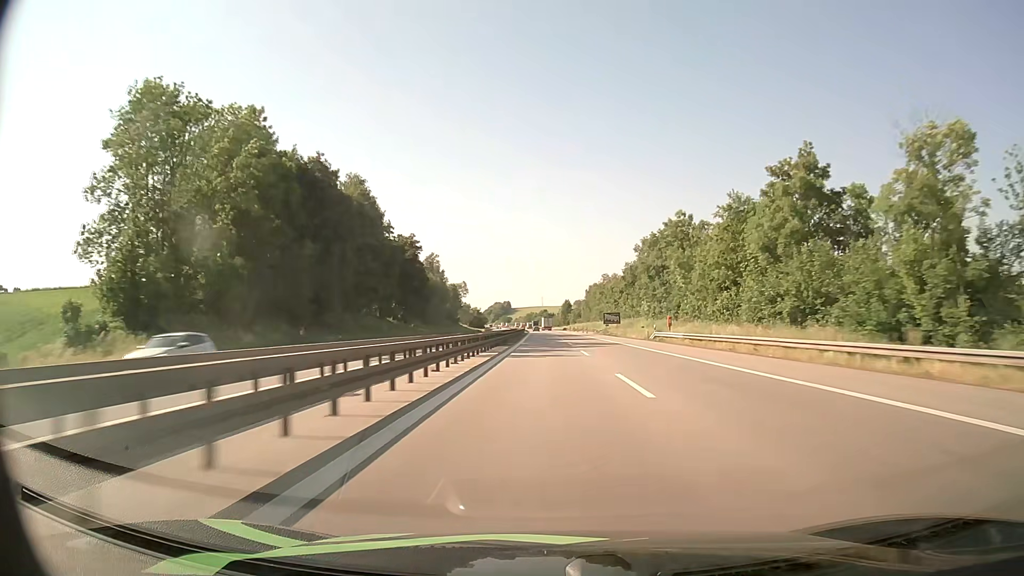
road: motorway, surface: asphalt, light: Day
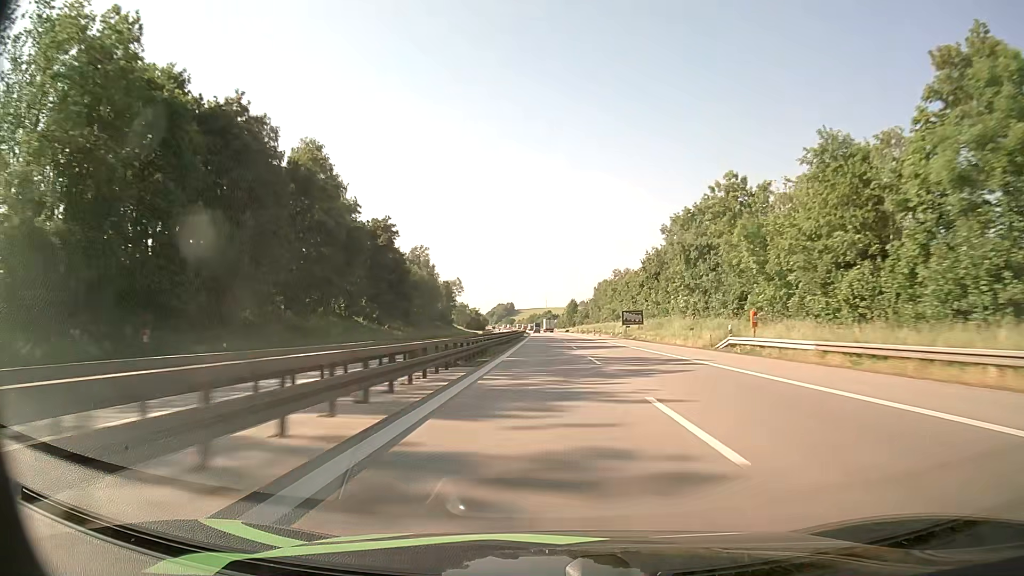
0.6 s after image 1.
(0.0, +24.1) m; 0°
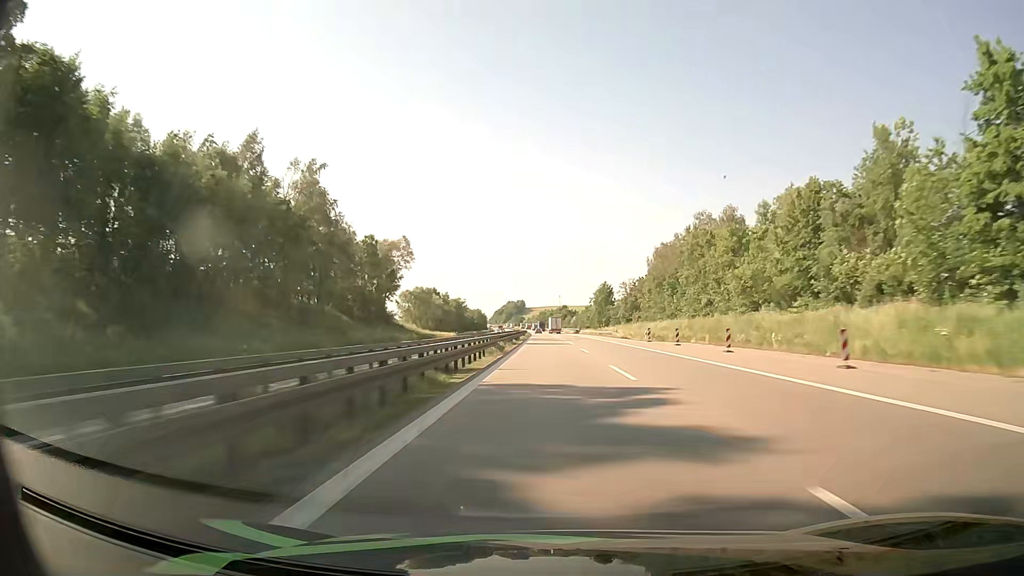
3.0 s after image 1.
(-1.2, +98.3) m; -1°
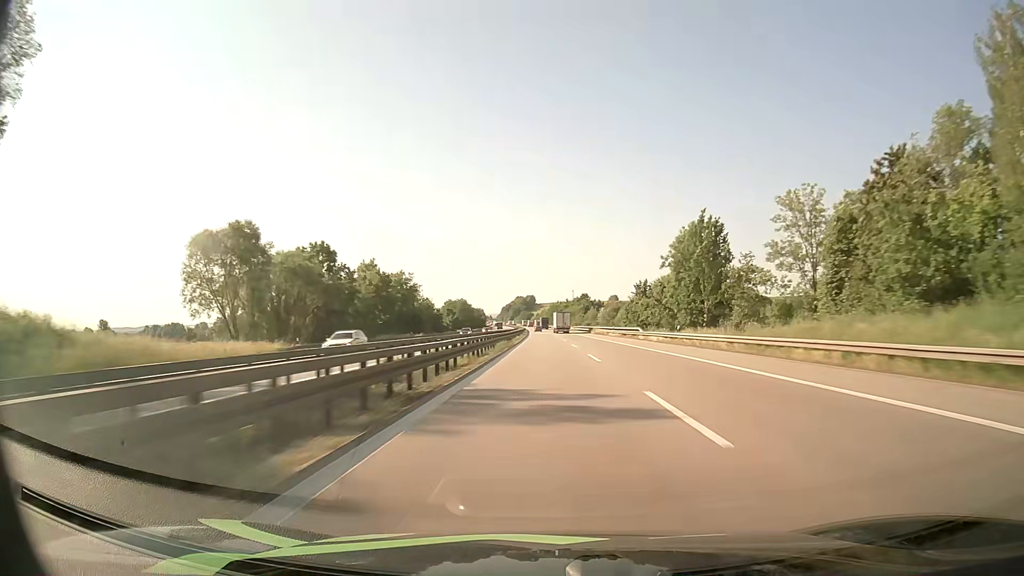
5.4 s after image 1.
(-0.7, +100.7) m; -1°
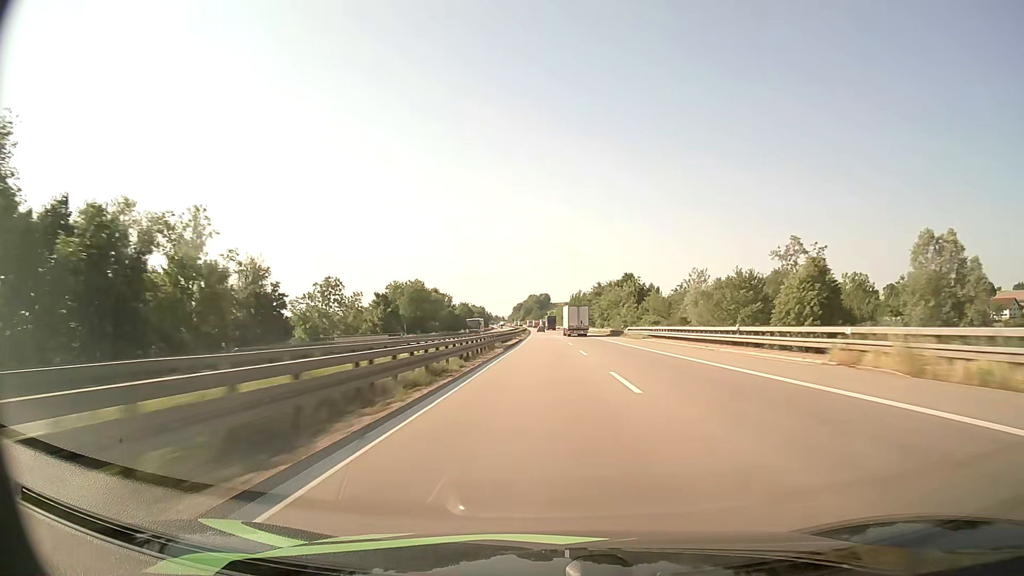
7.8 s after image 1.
(-0.8, +103.0) m; -1°
